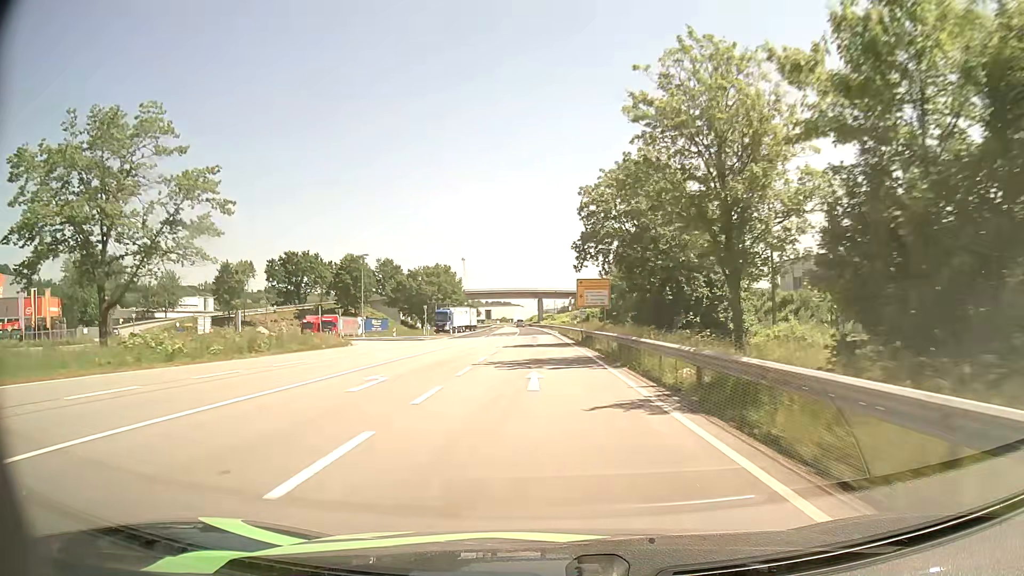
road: primary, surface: asphalt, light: Day
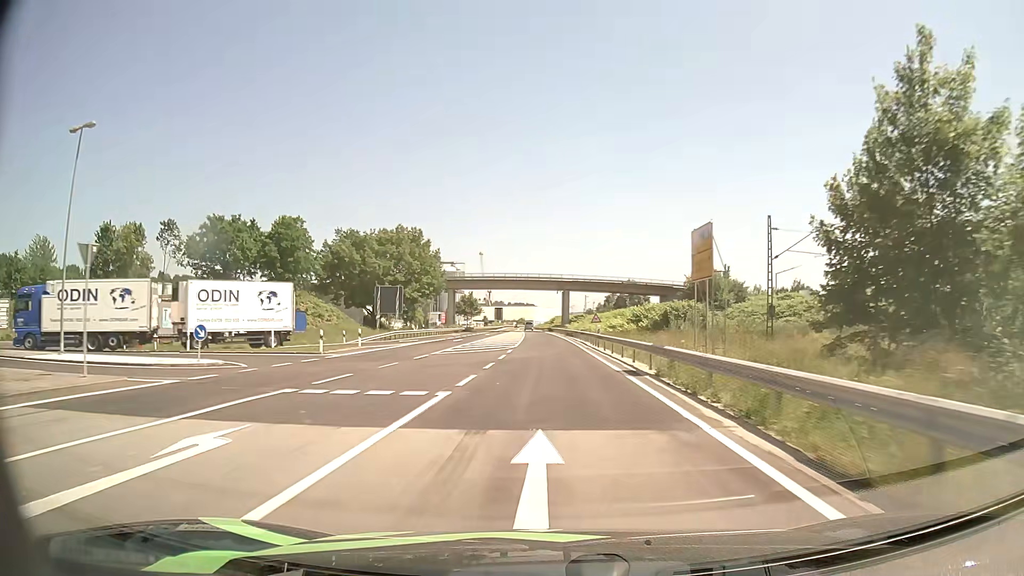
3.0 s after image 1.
(-1.0, +59.5) m; -2°
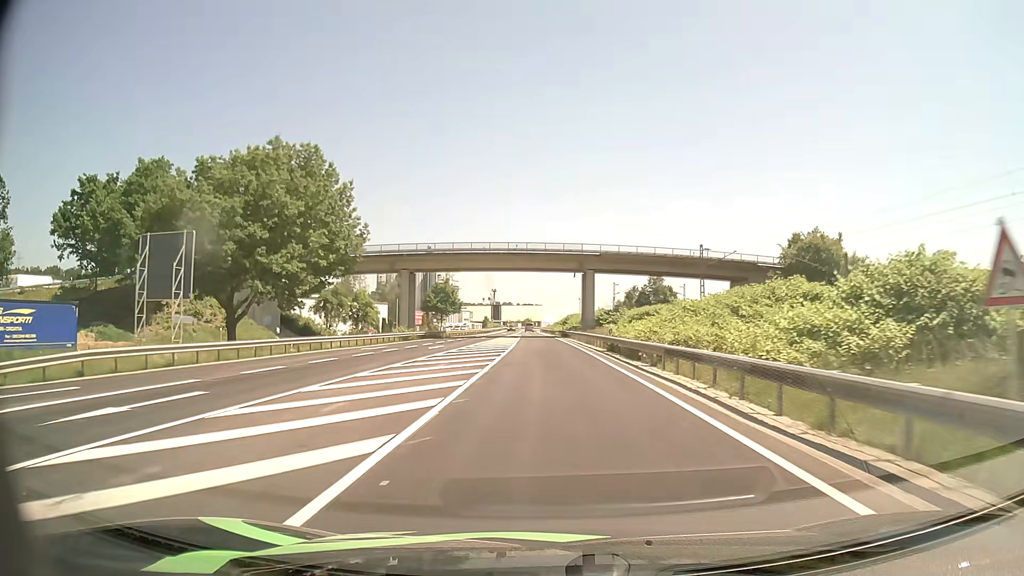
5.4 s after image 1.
(-0.3, +46.6) m; -1°
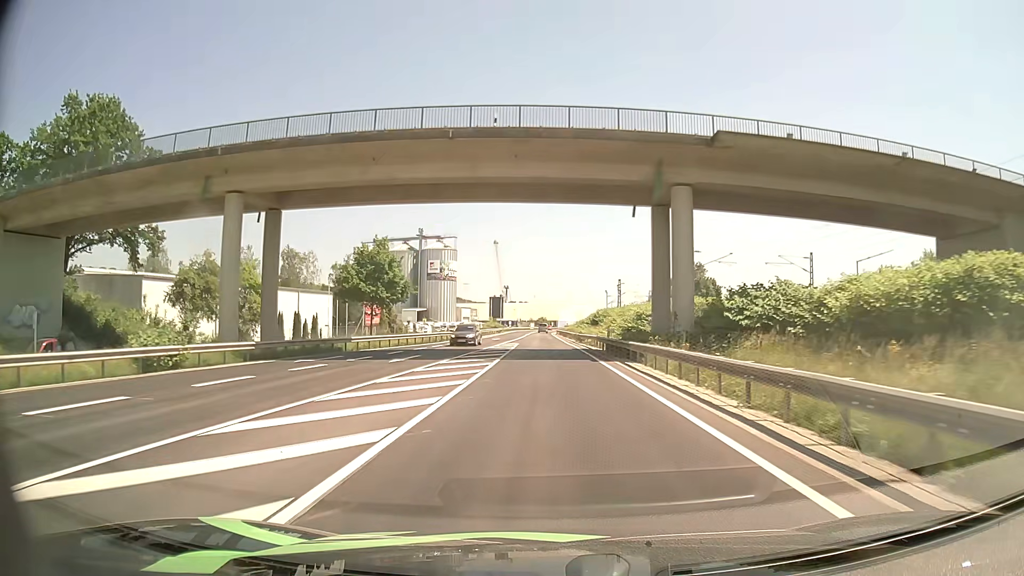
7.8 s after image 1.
(-0.5, +46.8) m; -1°
(0, +10) (0, +20) (0, +30) (-1, +40) (-1, +50) (-1, +60) (-1, +70) (-1, +80) (-1, +90) (-1, +100) m
